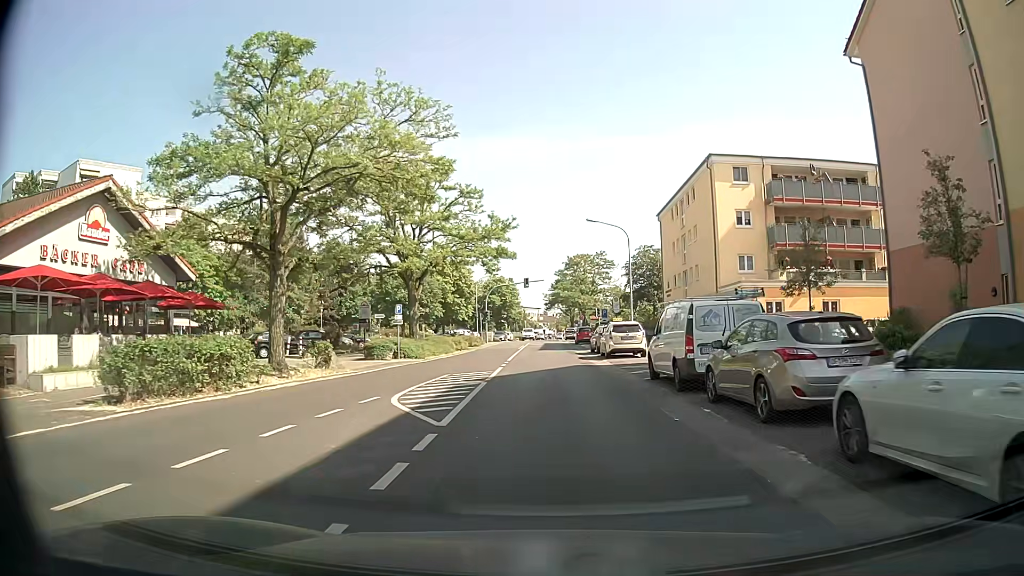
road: tertiary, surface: asphalt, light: Day
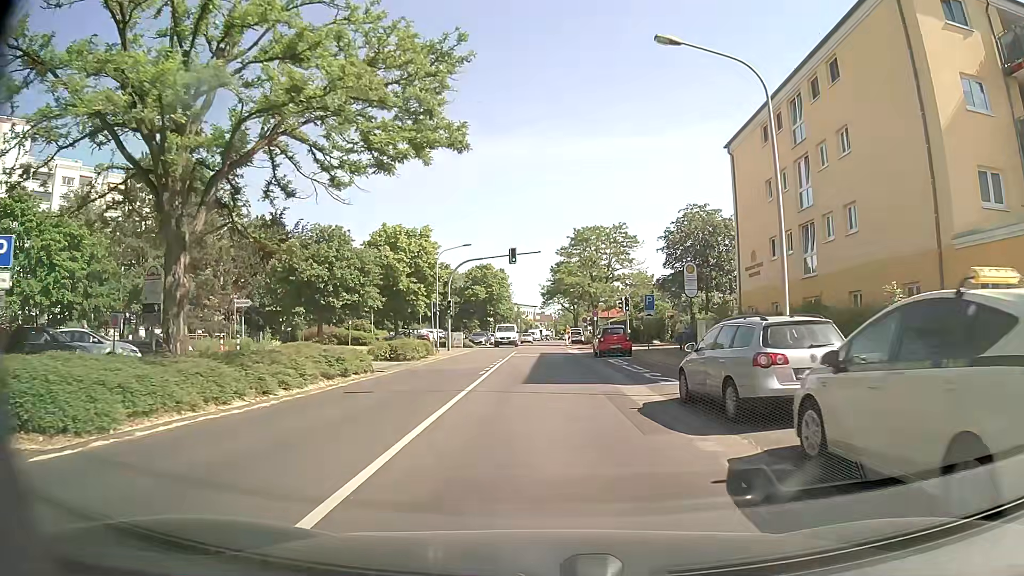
(-0.3, +26.2) m; +1°
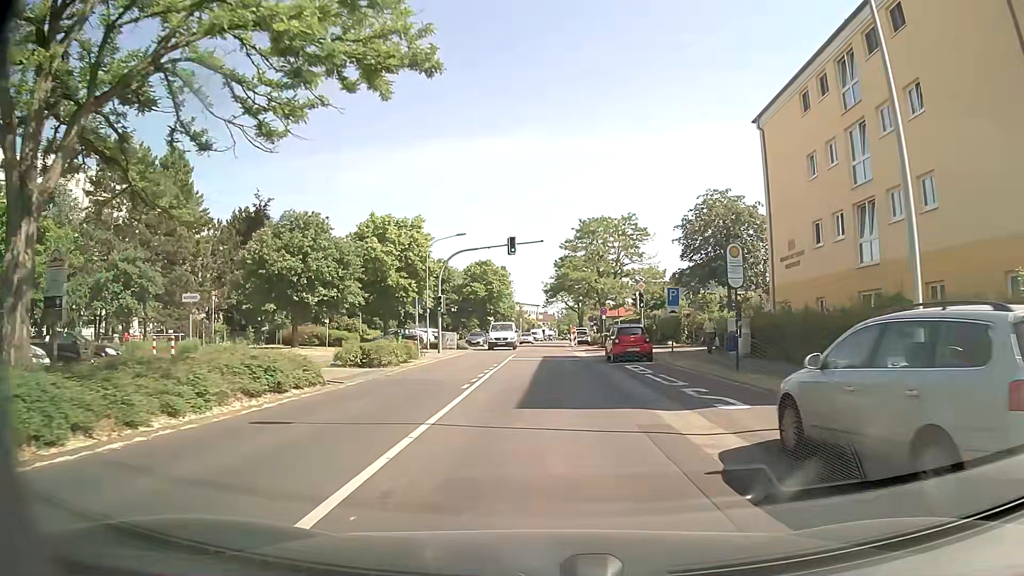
(-0.1, +5.3) m; -1°
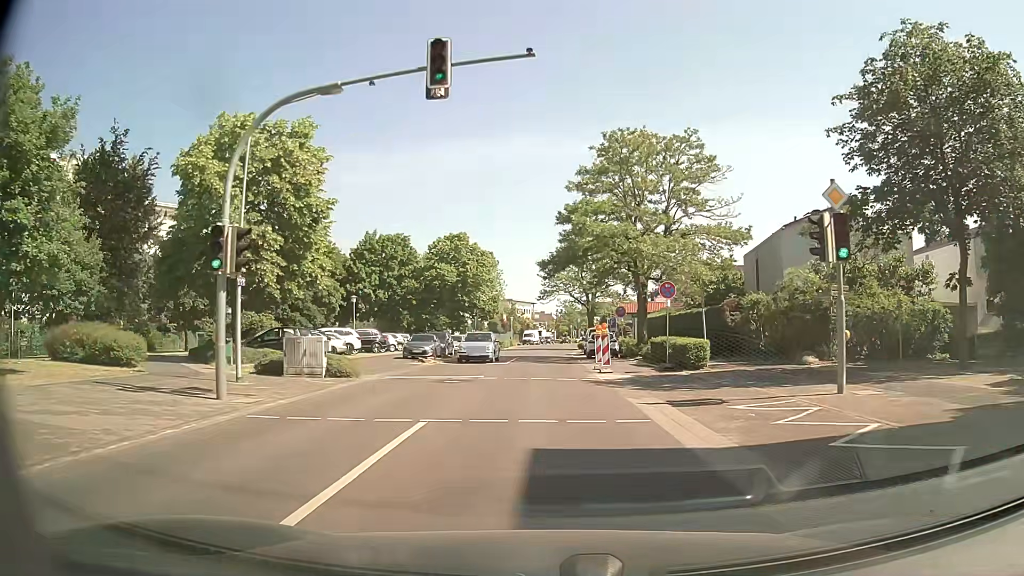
(0.0, +27.3) m; +1°
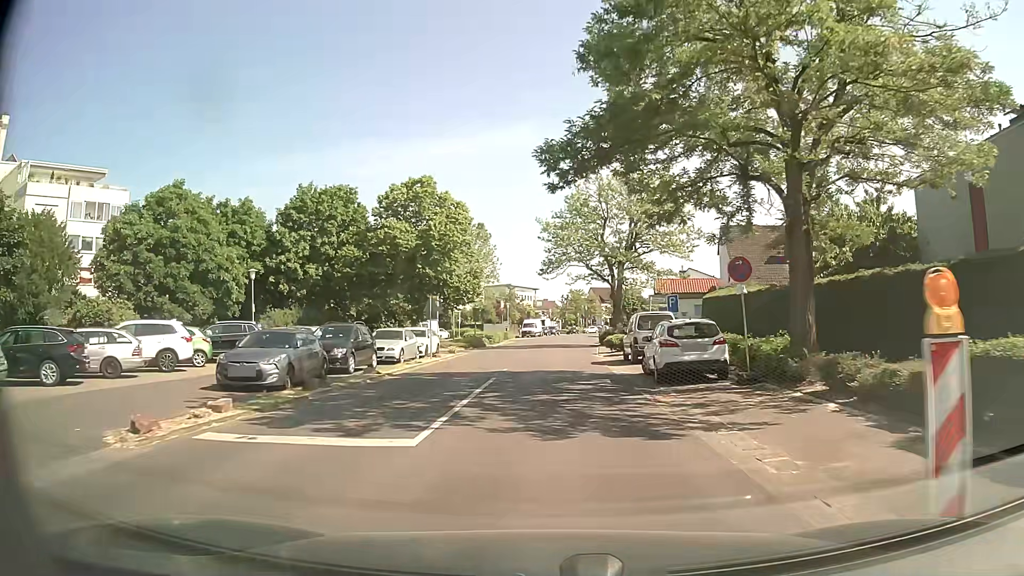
(-0.3, +22.2) m; -1°
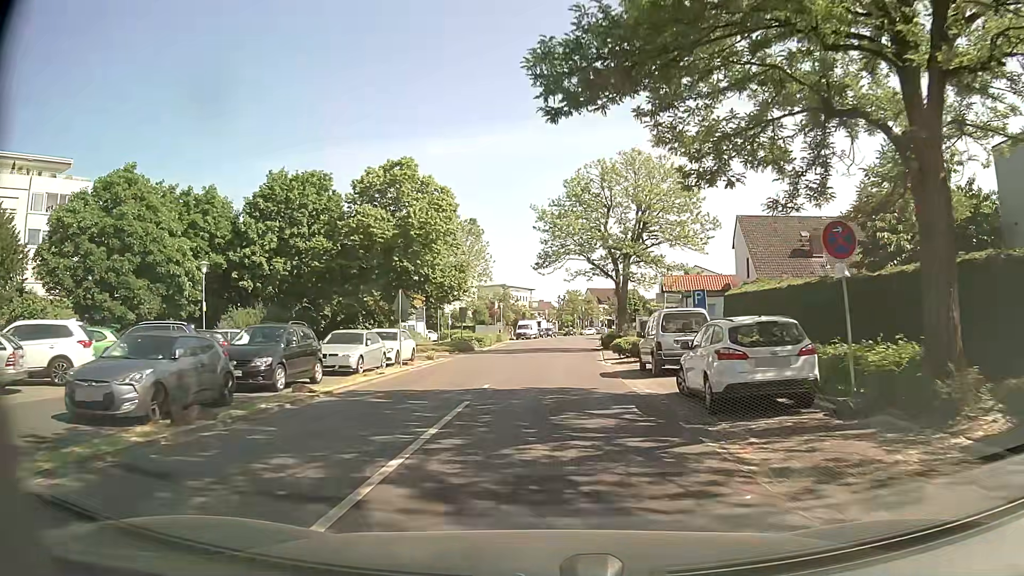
(0.0, +5.6) m; 0°
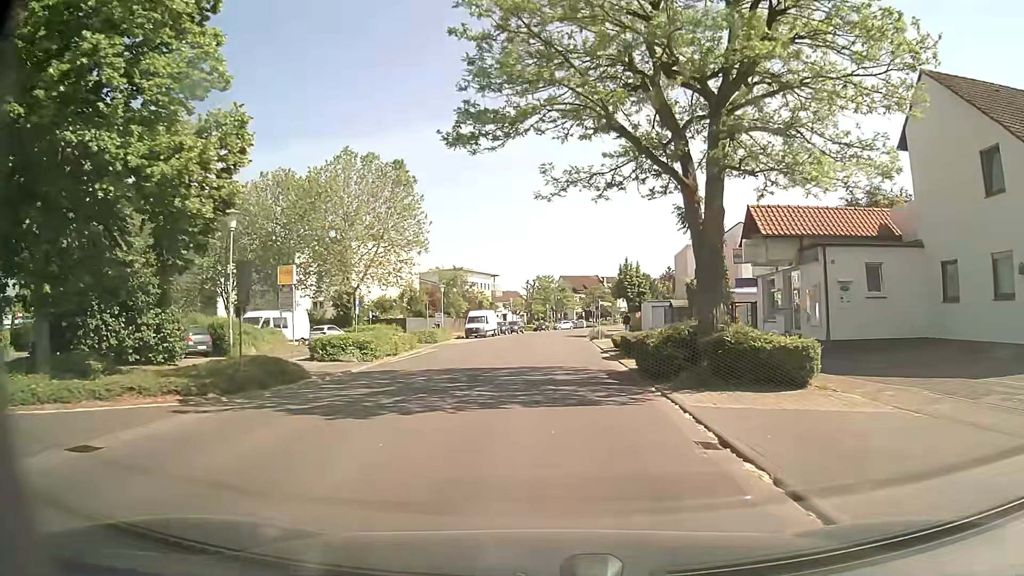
(+0.8, +28.3) m; +3°
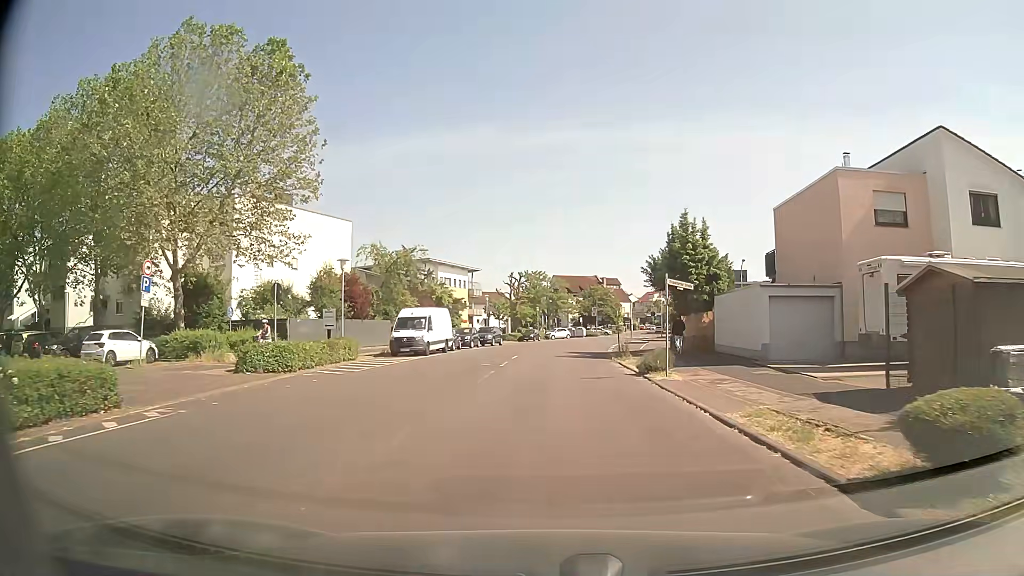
(+0.1, +27.9) m; 0°
(0, +10) (0, +20) (+1, +30) (+2, +40) (+3, +50) (+5, +60) (+7, +70) (+9, +79) (+11, +89) (+13, +99) m
